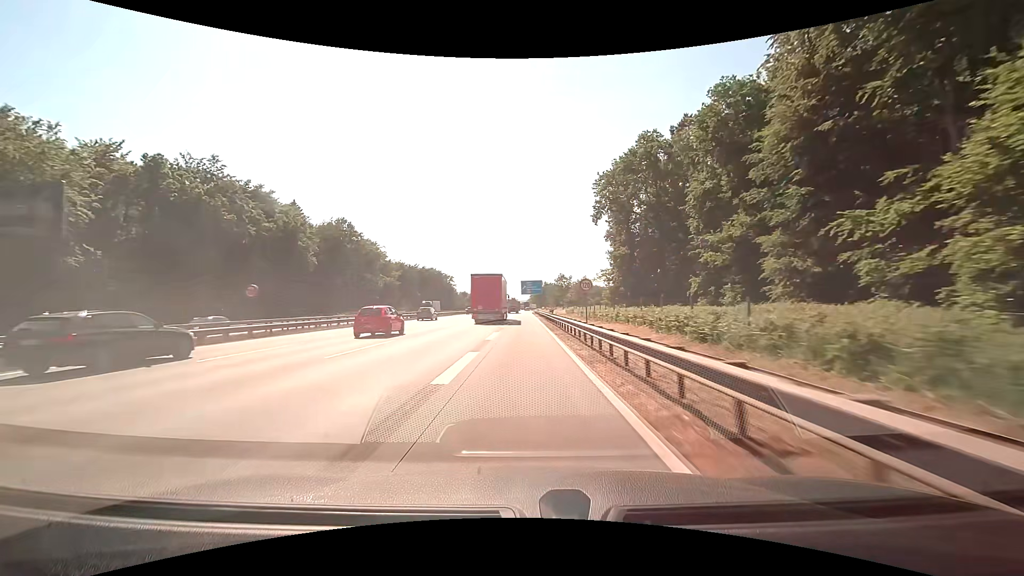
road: motorway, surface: concrete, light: Day
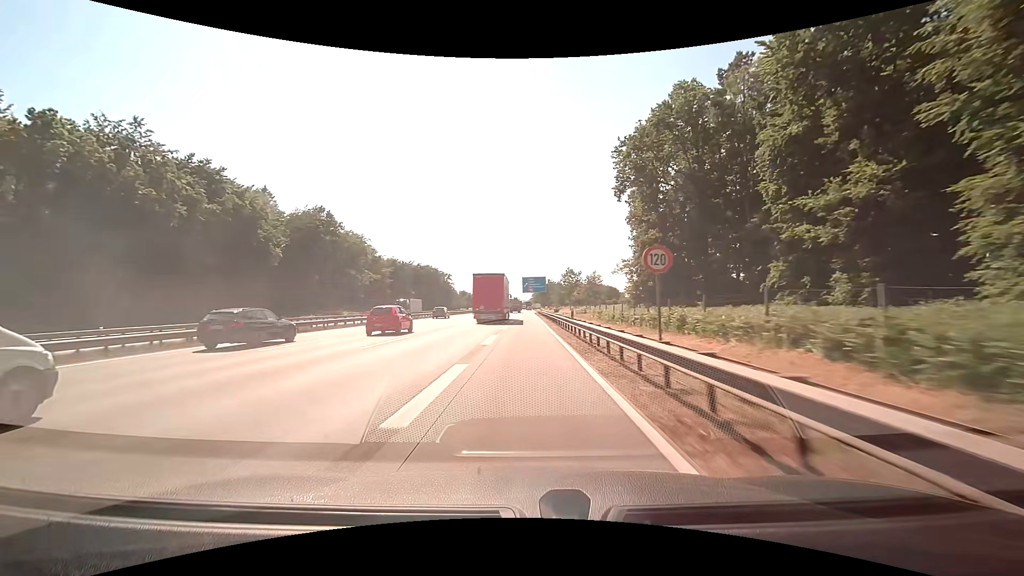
(0.0, +15.1) m; 0°
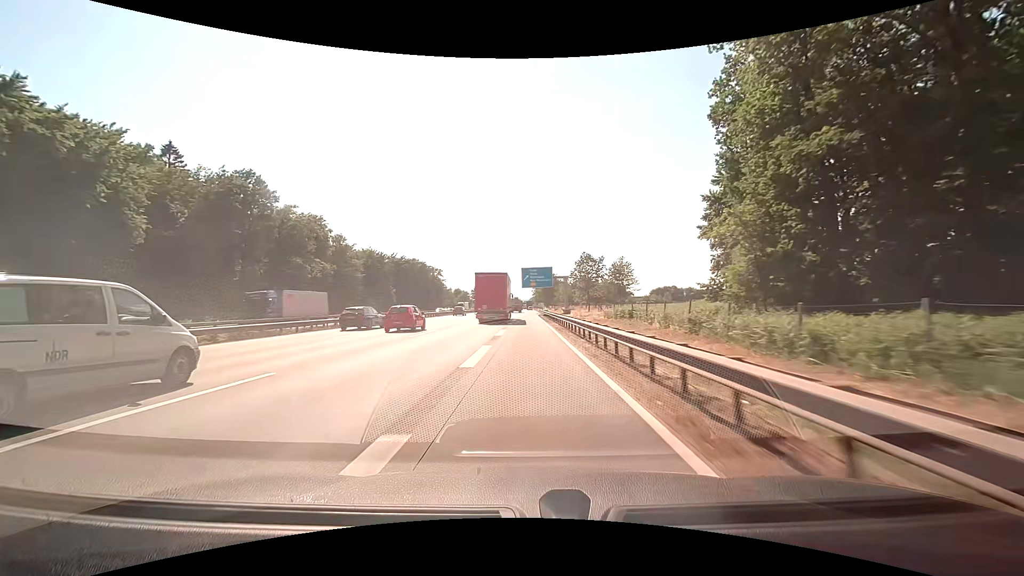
(-0.2, +30.6) m; 0°
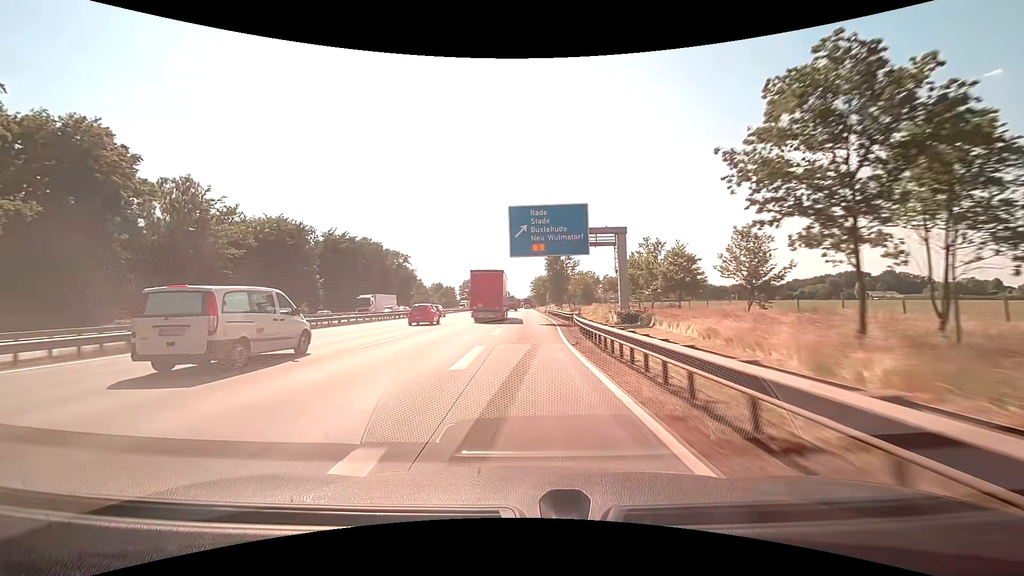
(+0.3, +60.6) m; 0°
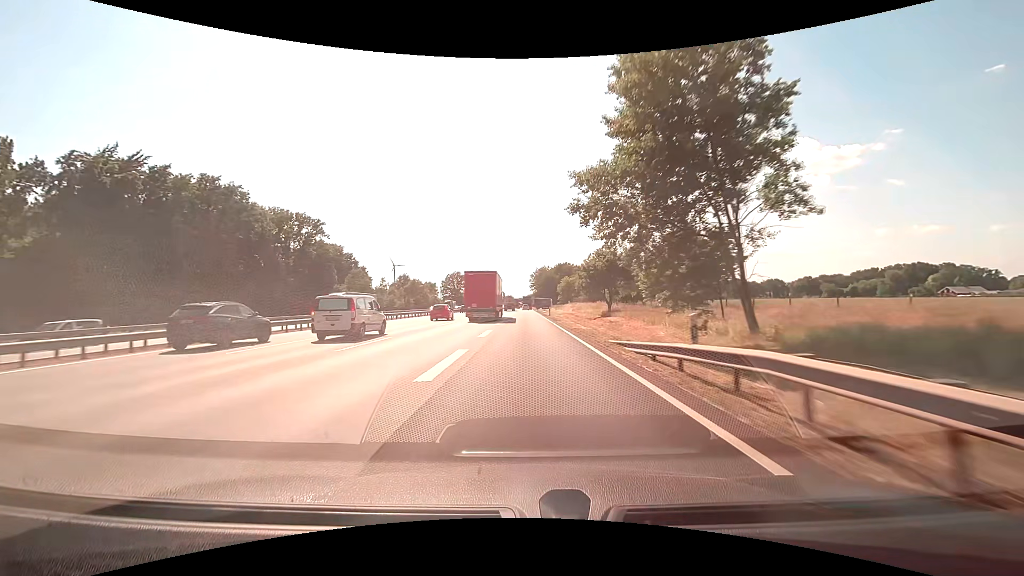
(+0.3, +73.5) m; 0°
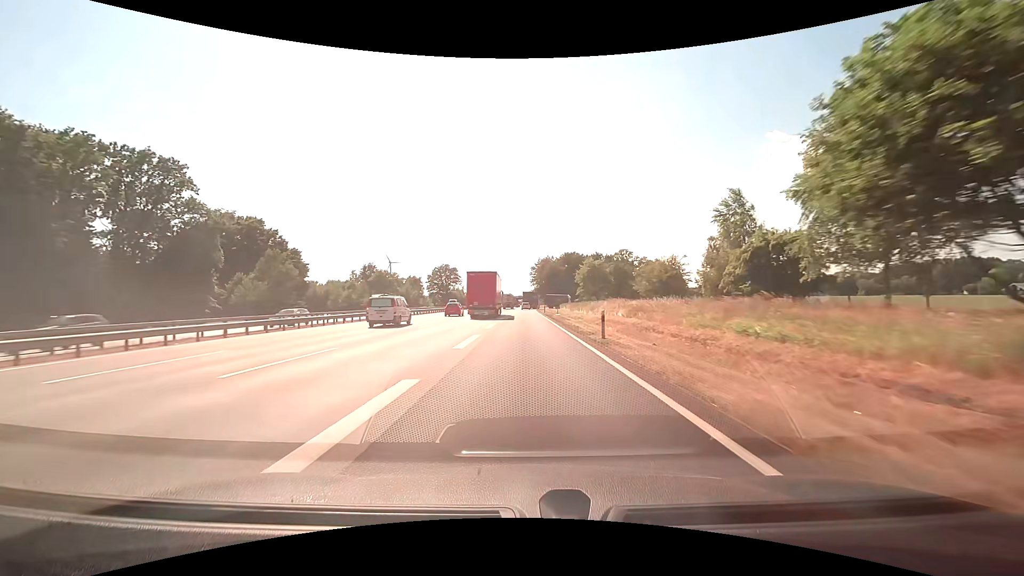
(-0.1, +41.9) m; 0°
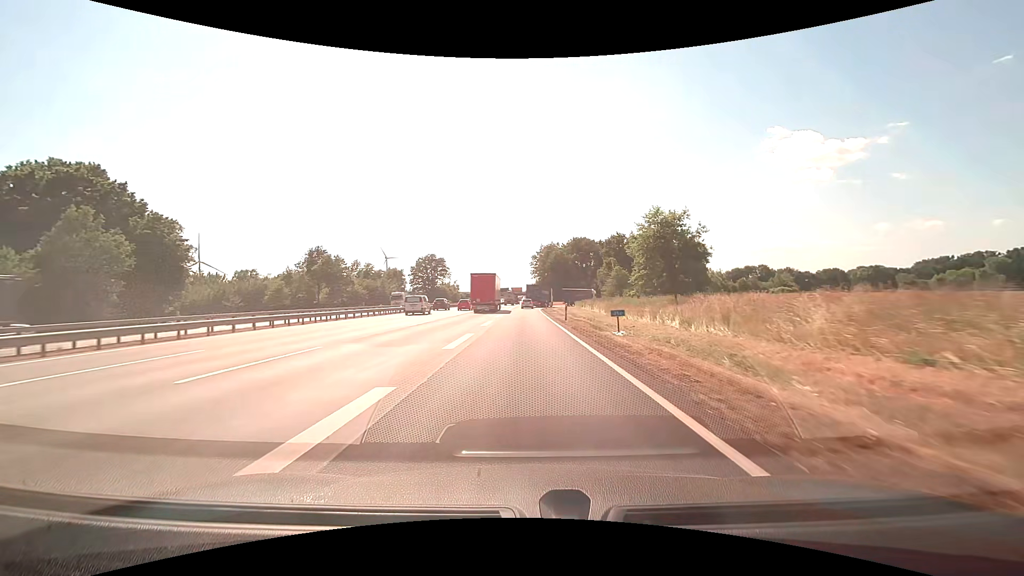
(+0.1, +36.5) m; 0°
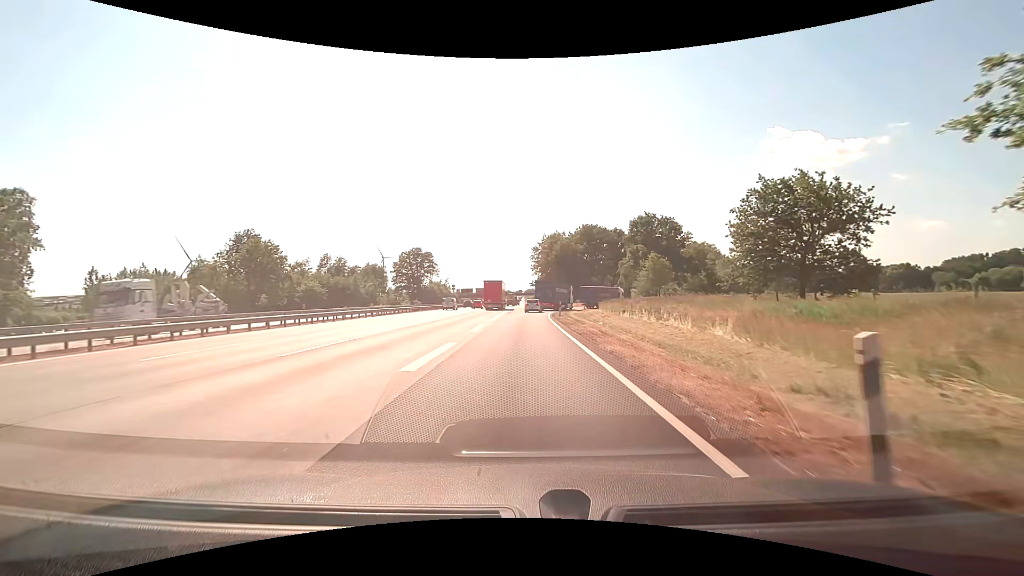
(+0.1, +27.6) m; 0°
(0, +10) (0, +20) (0, +30) (0, +40) (+1, +50) (+1, +60) (+3, +70) (+6, +79) (+9, +89) (+13, +98) m
